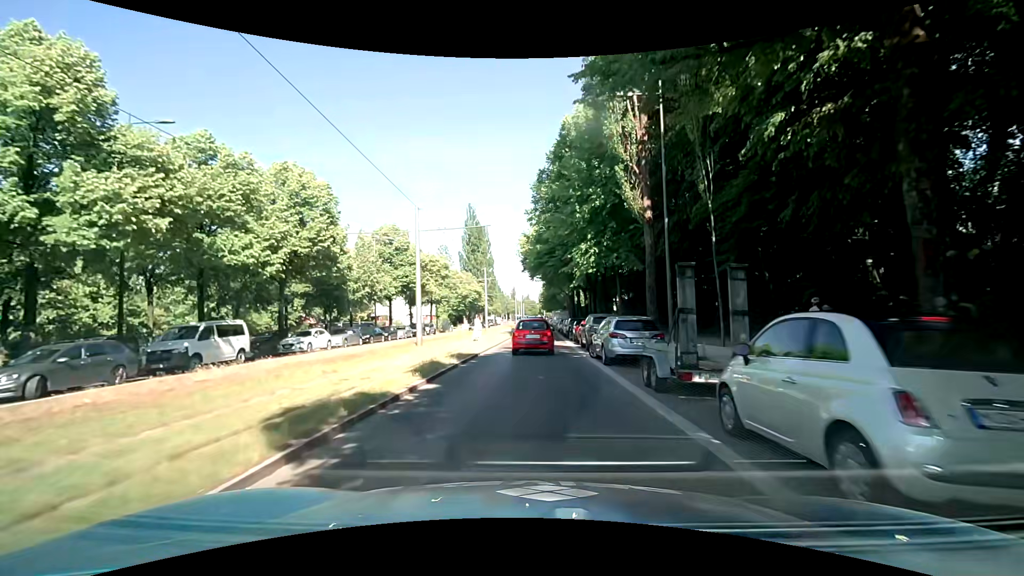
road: secondary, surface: asphalt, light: Day
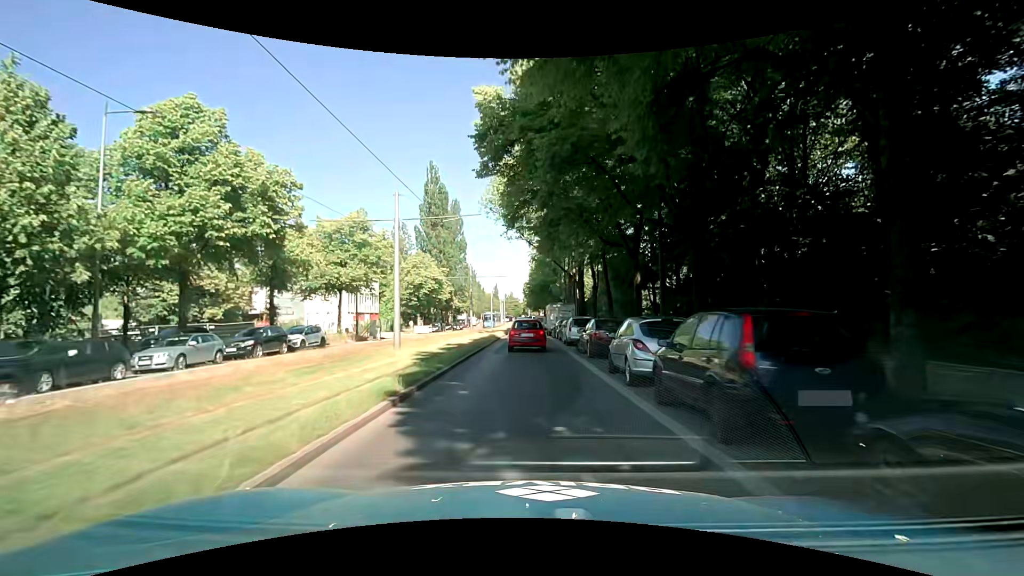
(+0.2, +31.8) m; +2°
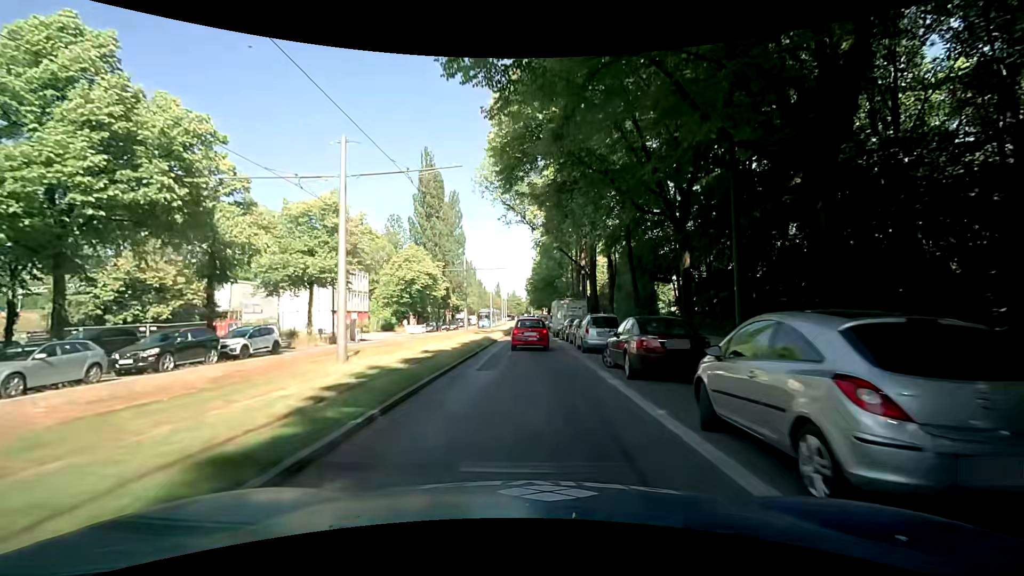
(-0.1, +6.8) m; -1°
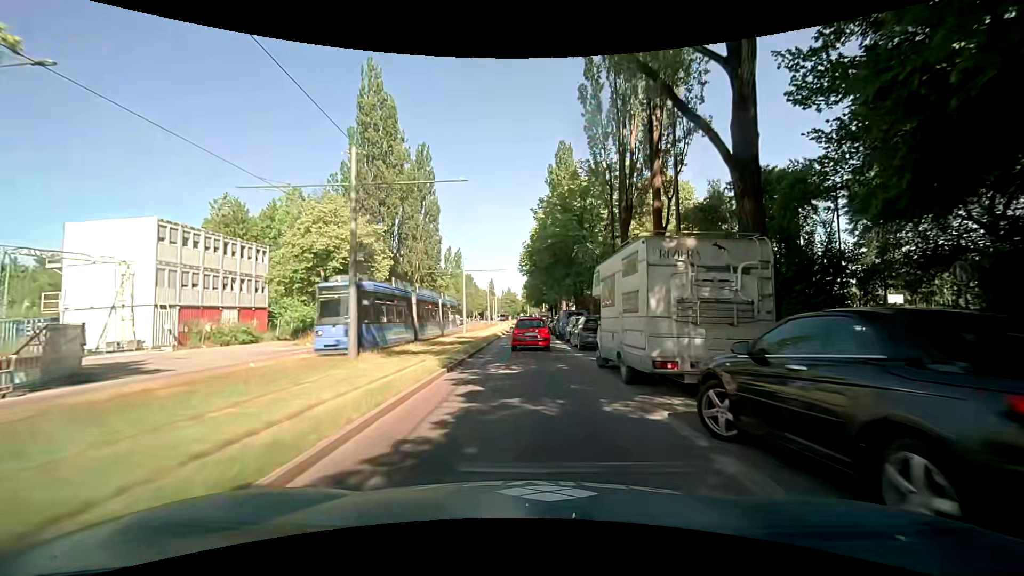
(-0.1, +28.1) m; 0°
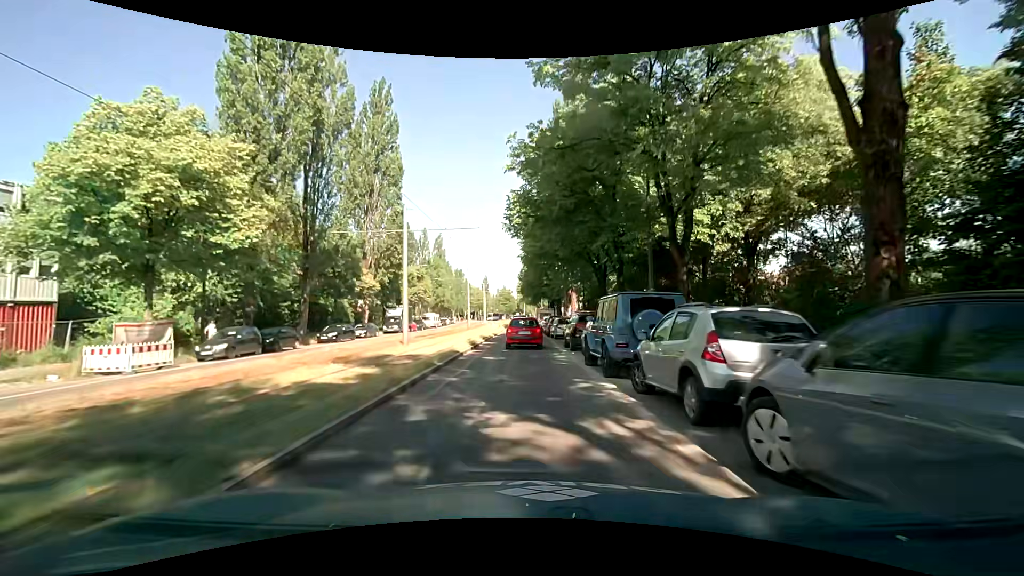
(+0.3, +20.4) m; +1°
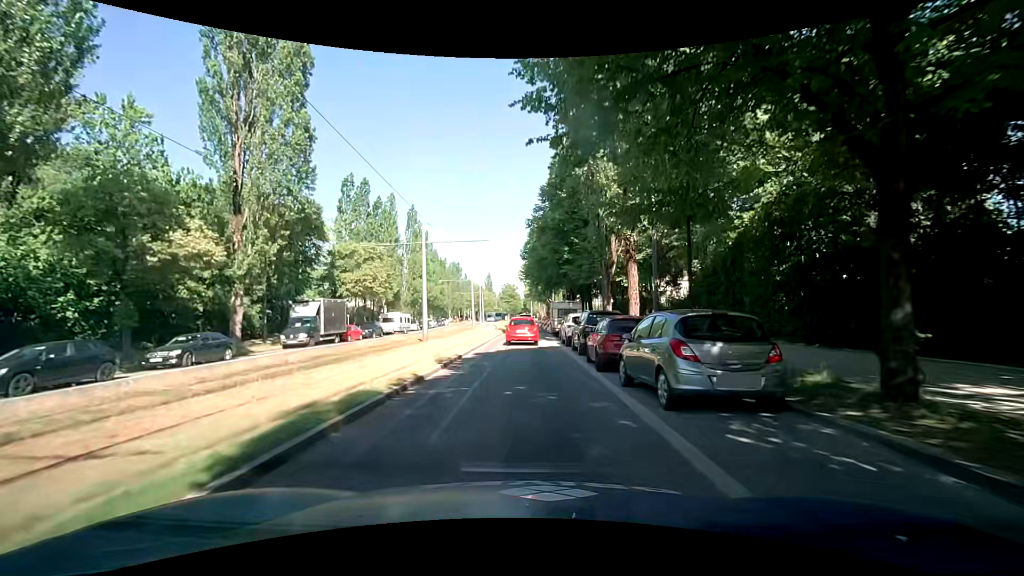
(-0.2, +25.4) m; -1°
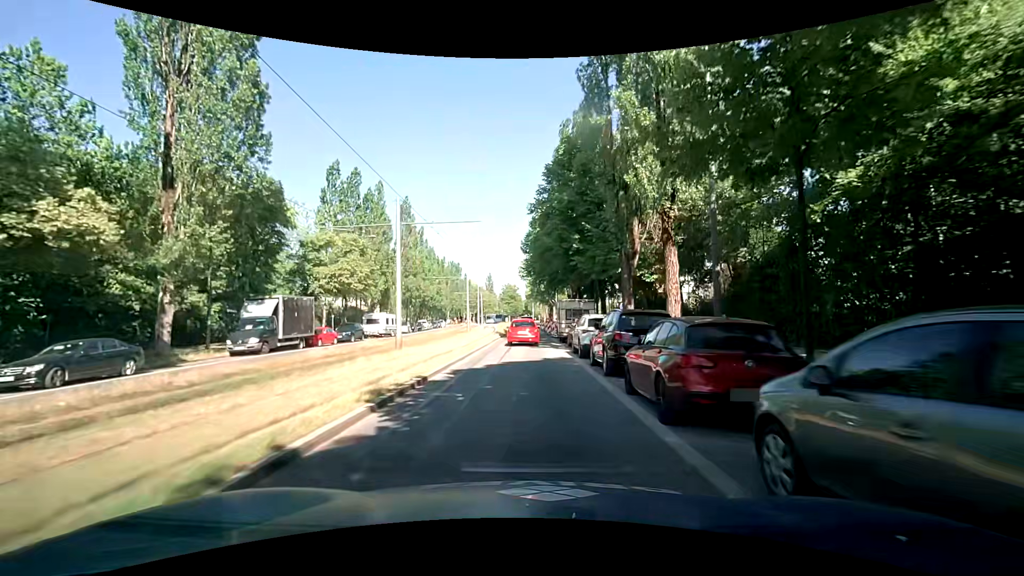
(0.0, +6.0) m; 0°
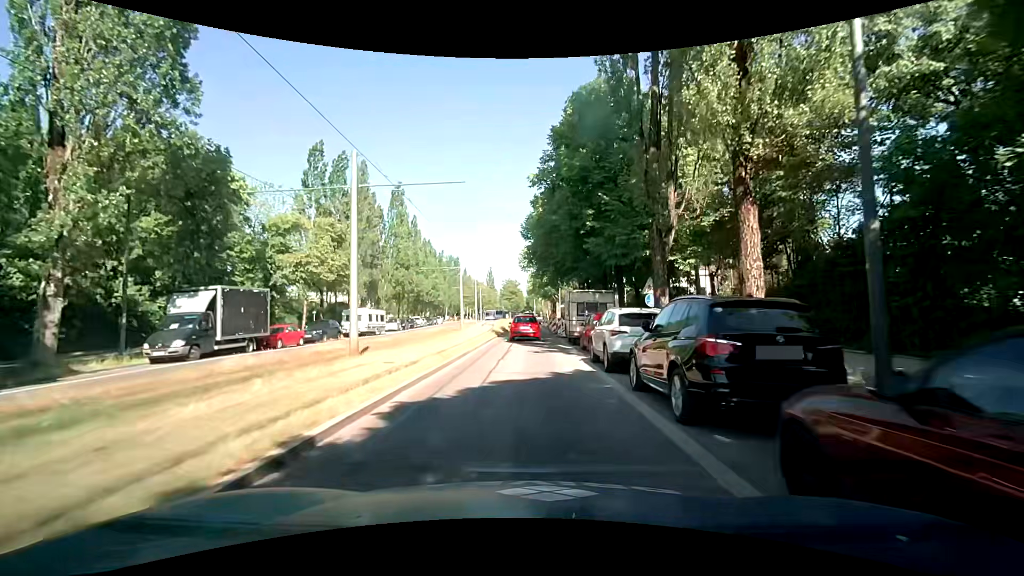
(0.0, +5.9) m; +1°
